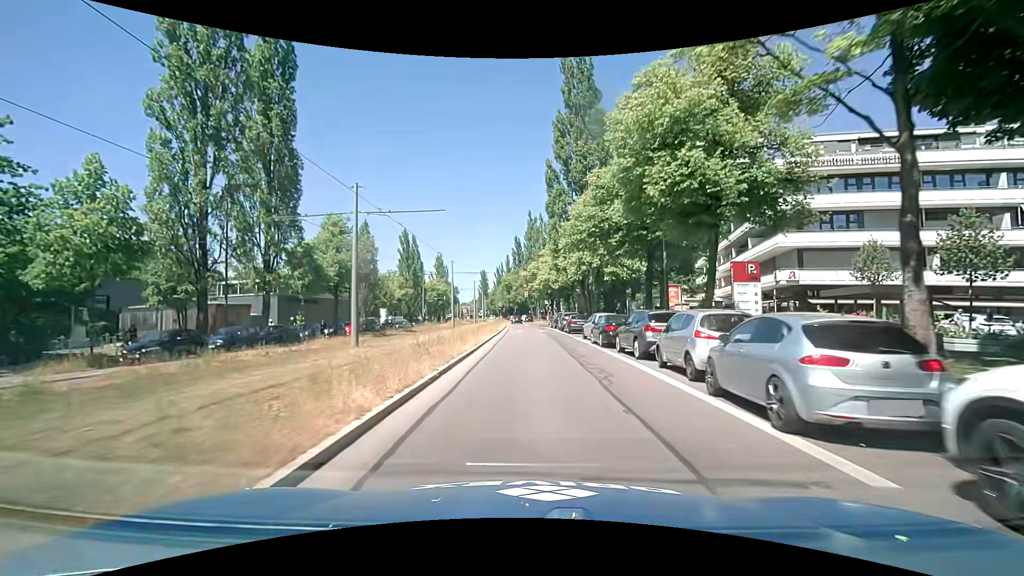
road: secondary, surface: asphalt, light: Day
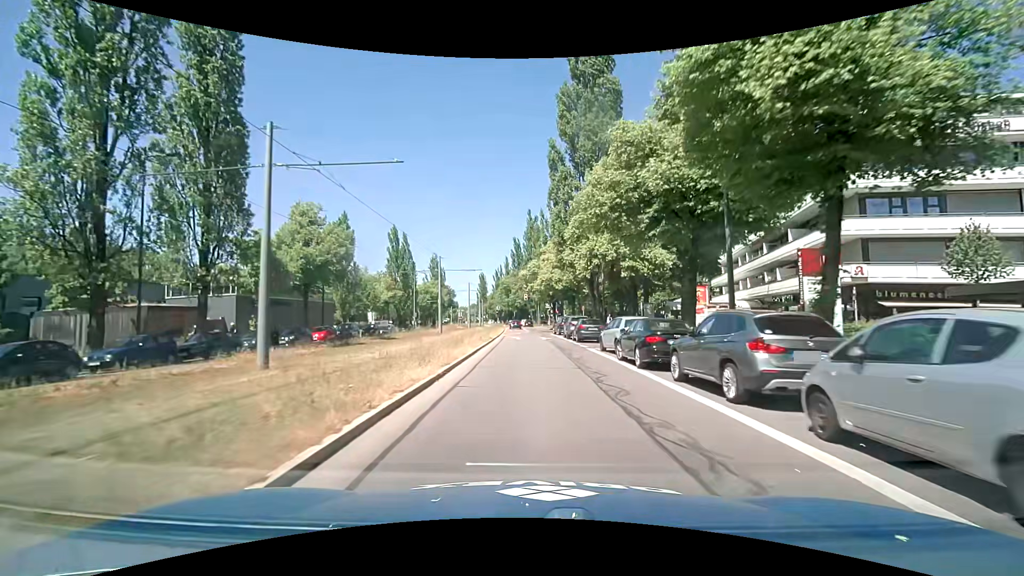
(0.0, +7.2) m; 0°
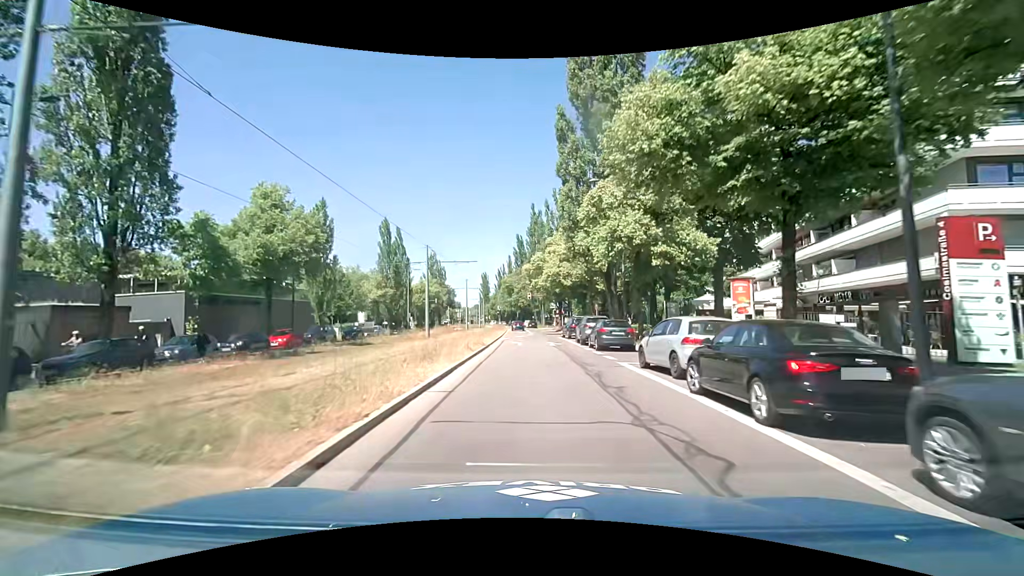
(-0.1, +7.1) m; 0°
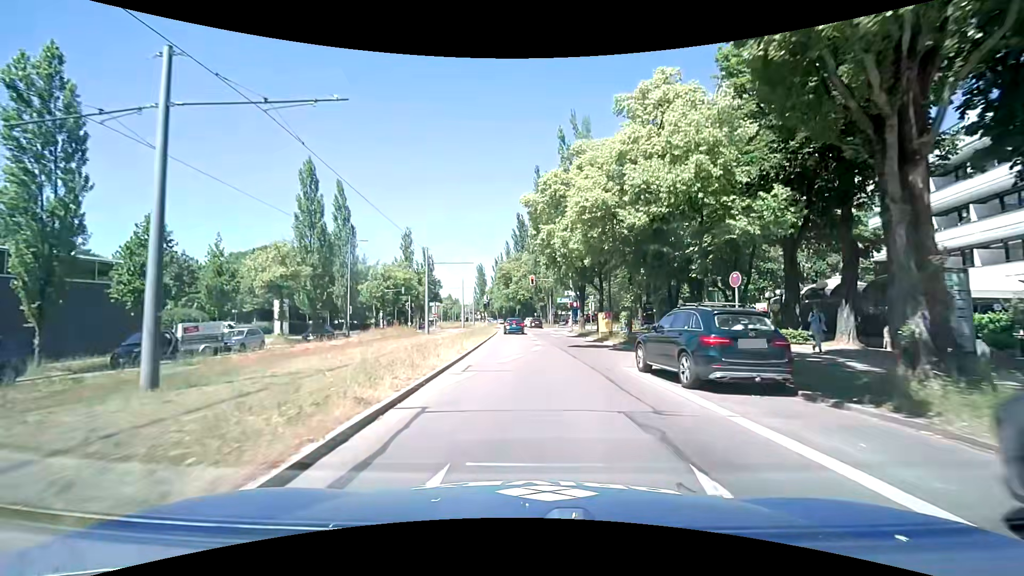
(-0.4, +27.4) m; -1°
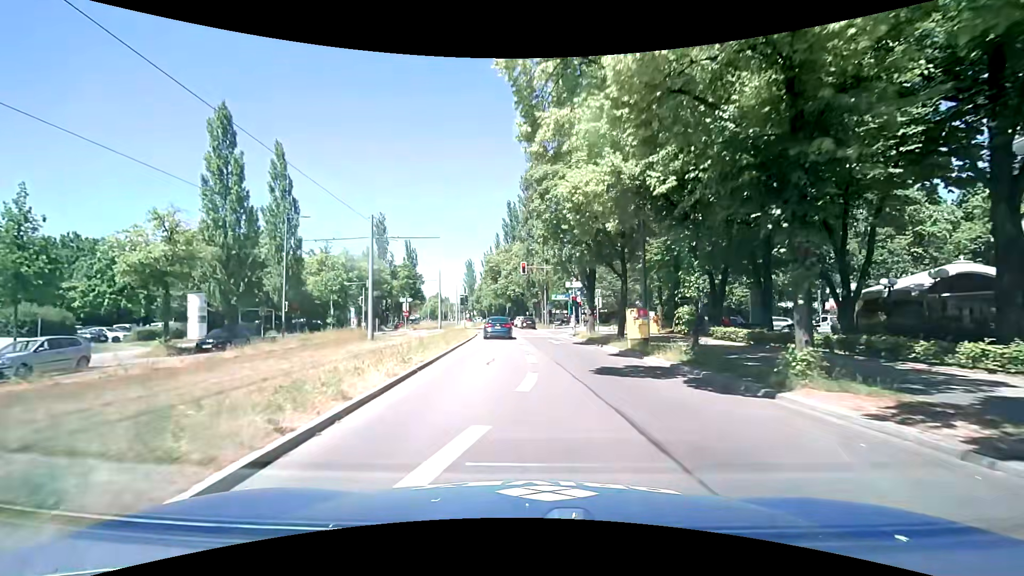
(+0.1, +12.1) m; +1°
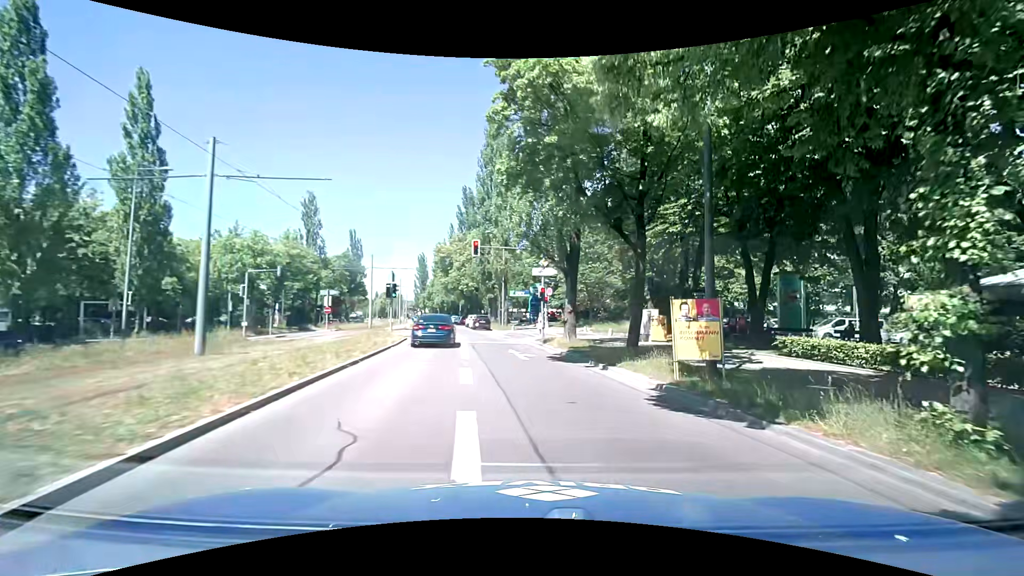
(0.0, +11.0) m; +5°
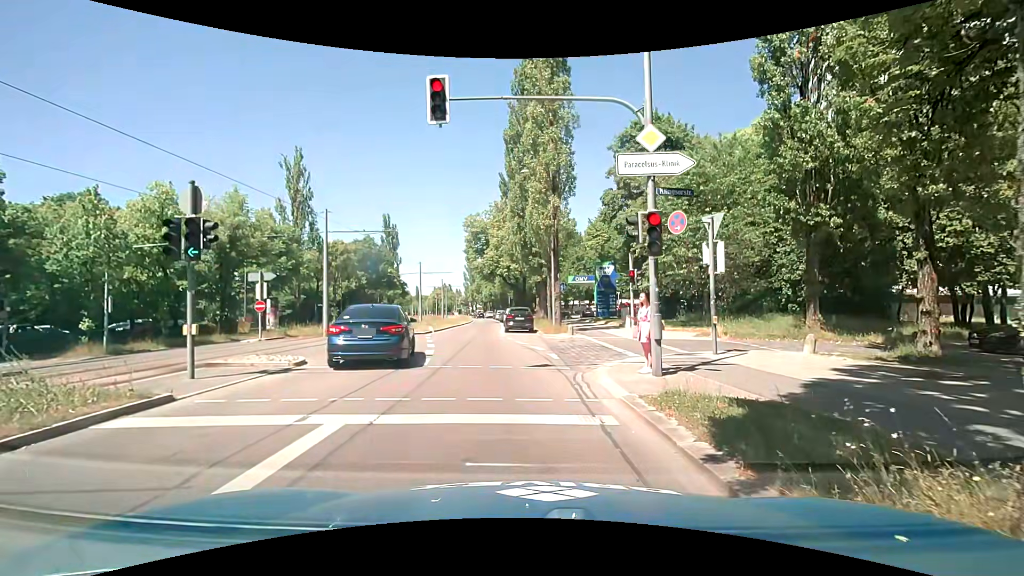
(-0.2, +19.7) m; -9°
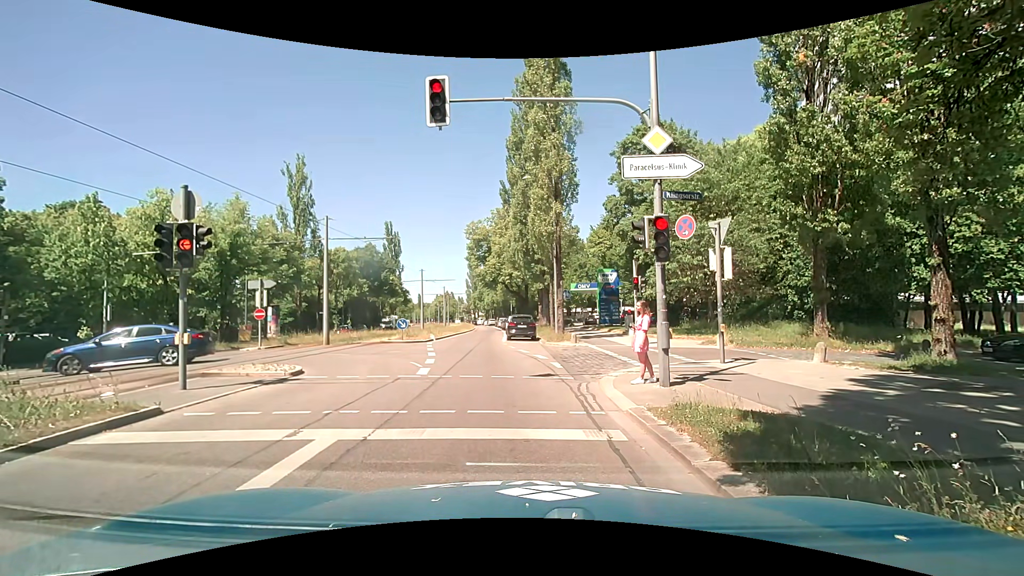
(0.0, +0.4) m; 0°
